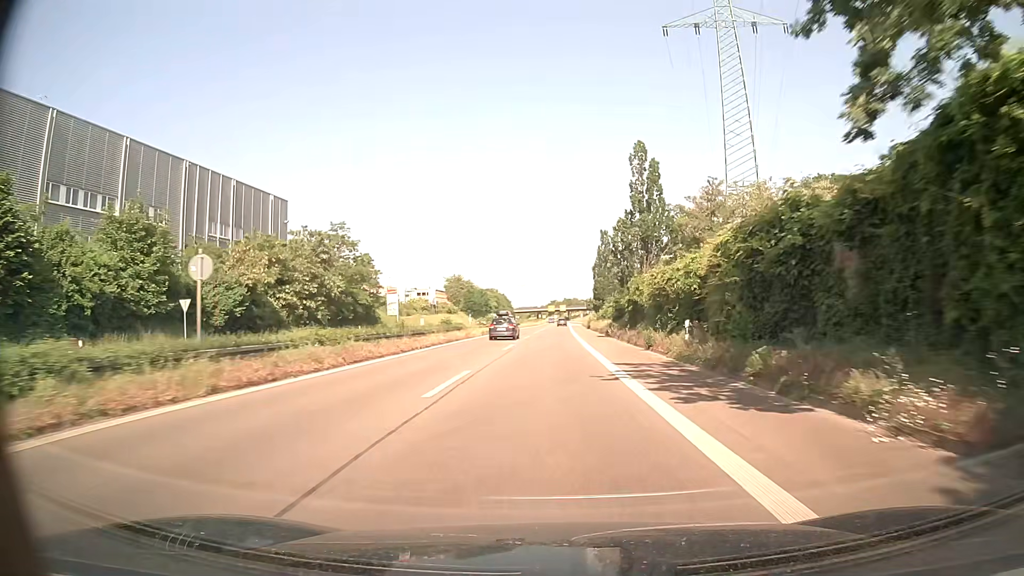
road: trunk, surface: asphalt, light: Day
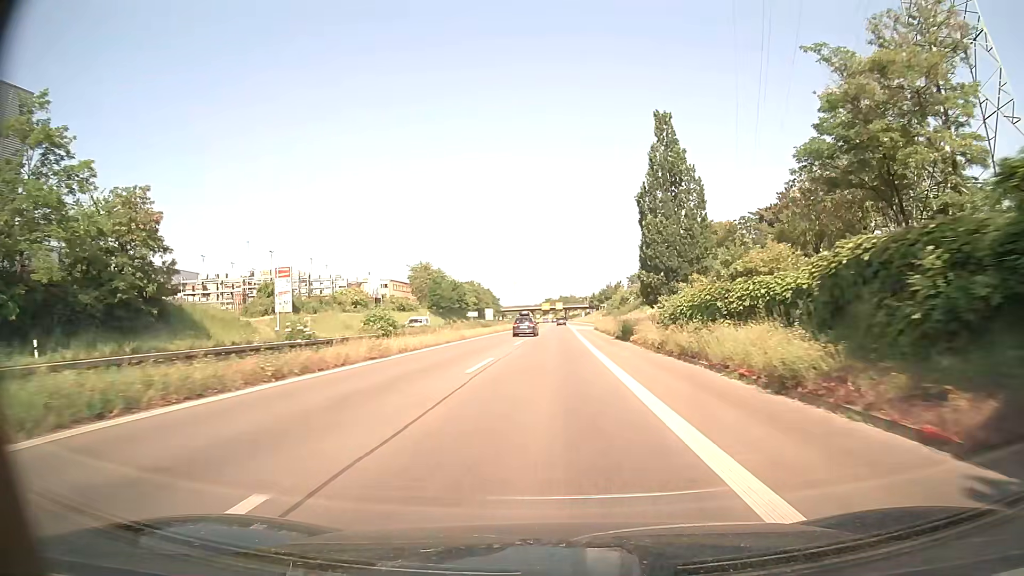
(+0.3, +48.8) m; +1°
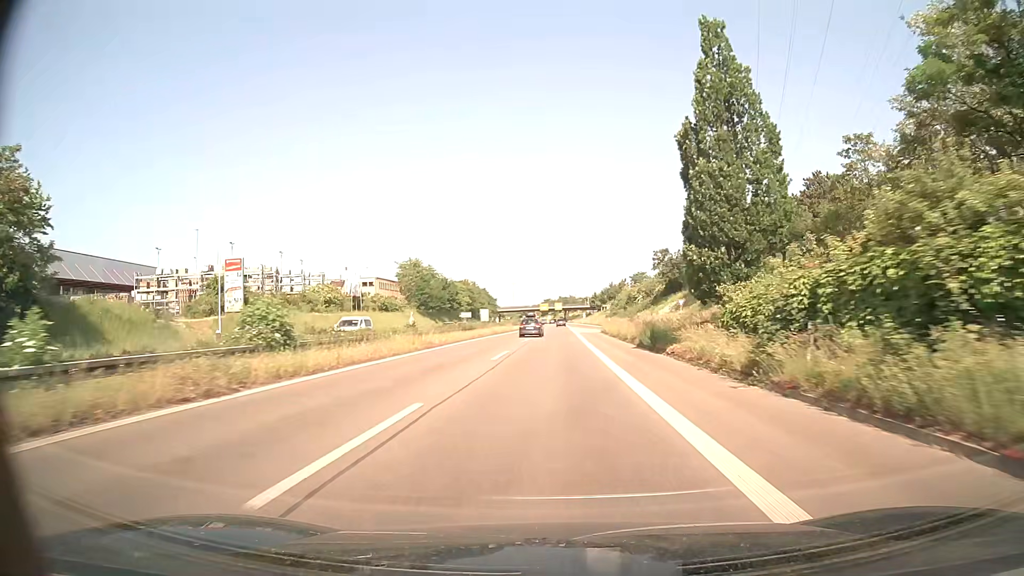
(0.0, +12.2) m; 0°
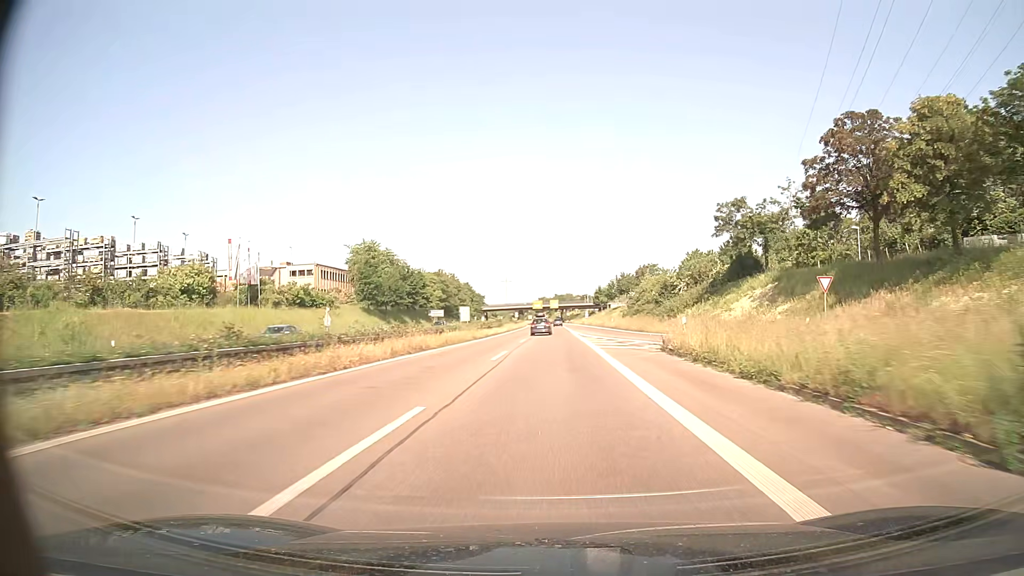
(+0.1, +36.5) m; 0°
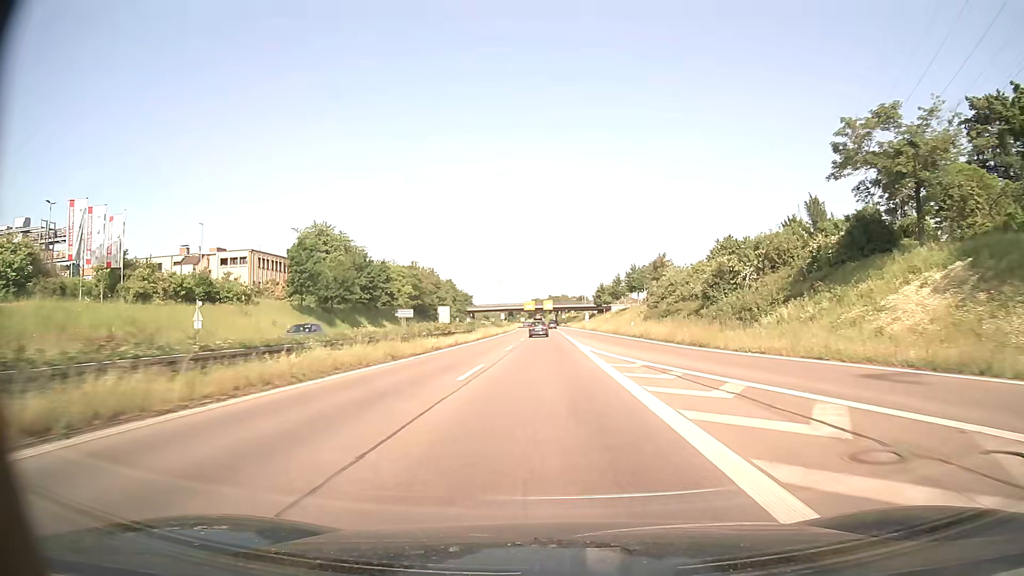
(+0.1, +24.3) m; 0°
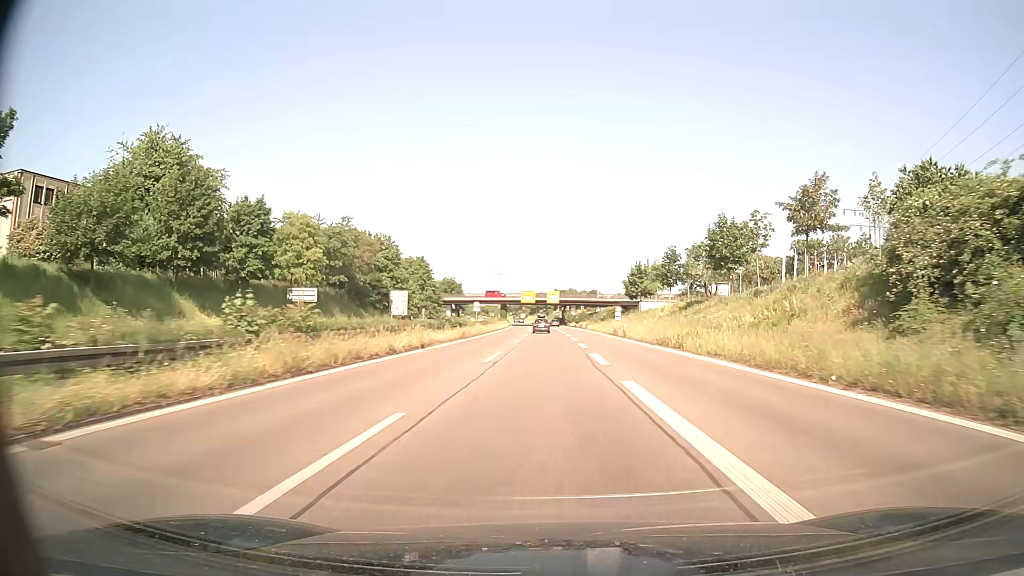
(-0.4, +48.6) m; 0°
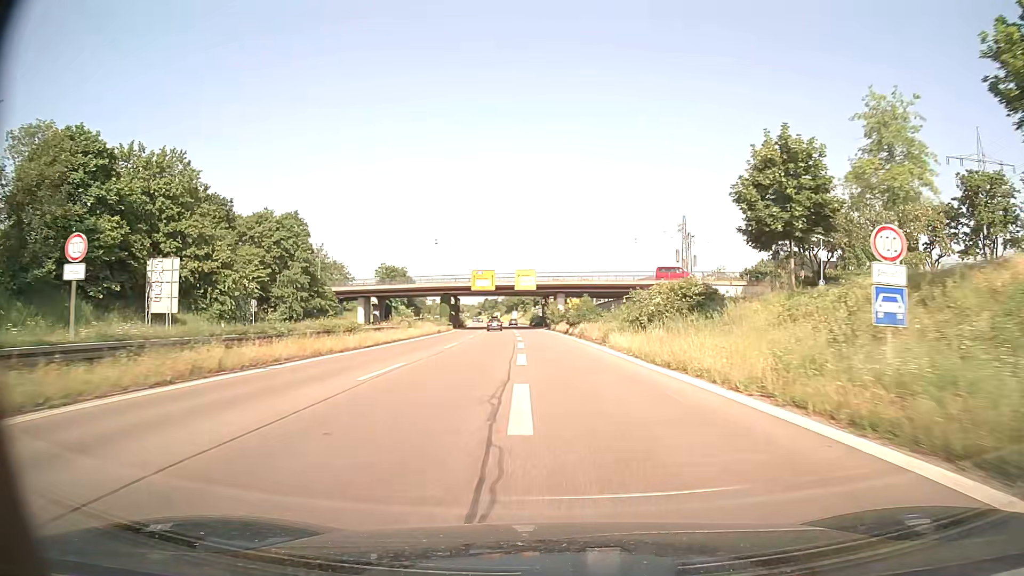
(+1.5, +60.7) m; +1°
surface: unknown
